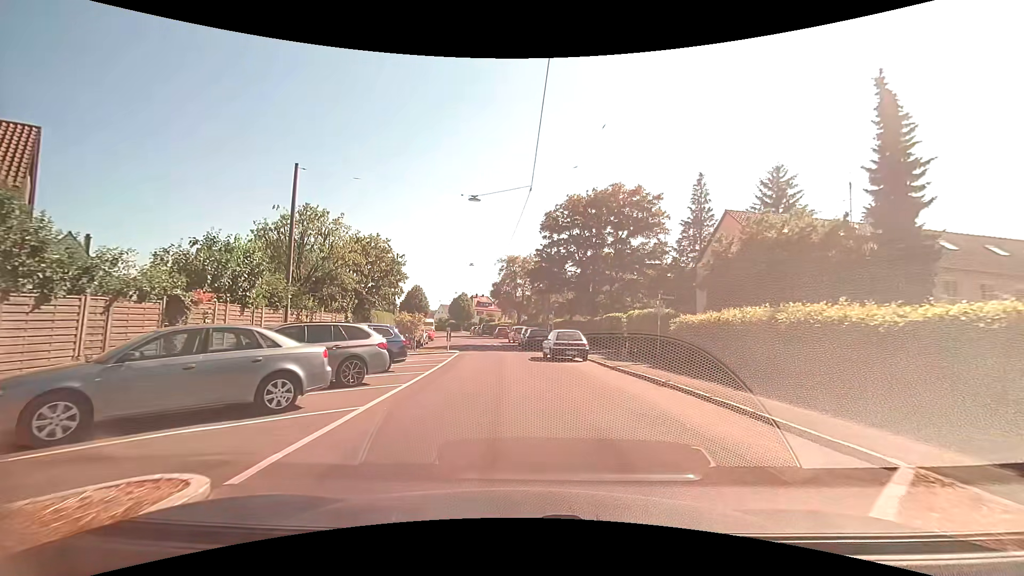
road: residential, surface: asphalt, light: Day
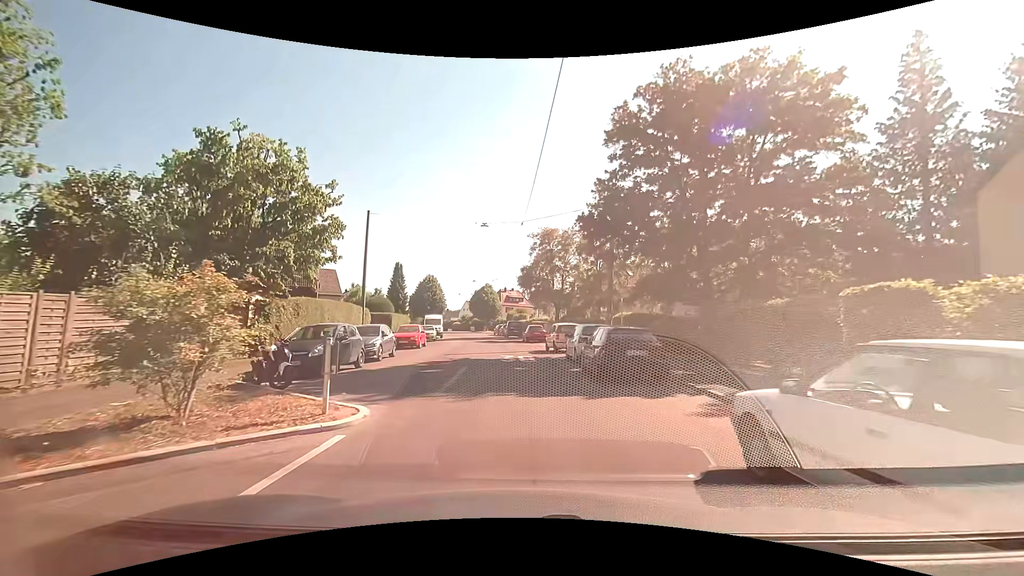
(-0.7, +19.9) m; -4°
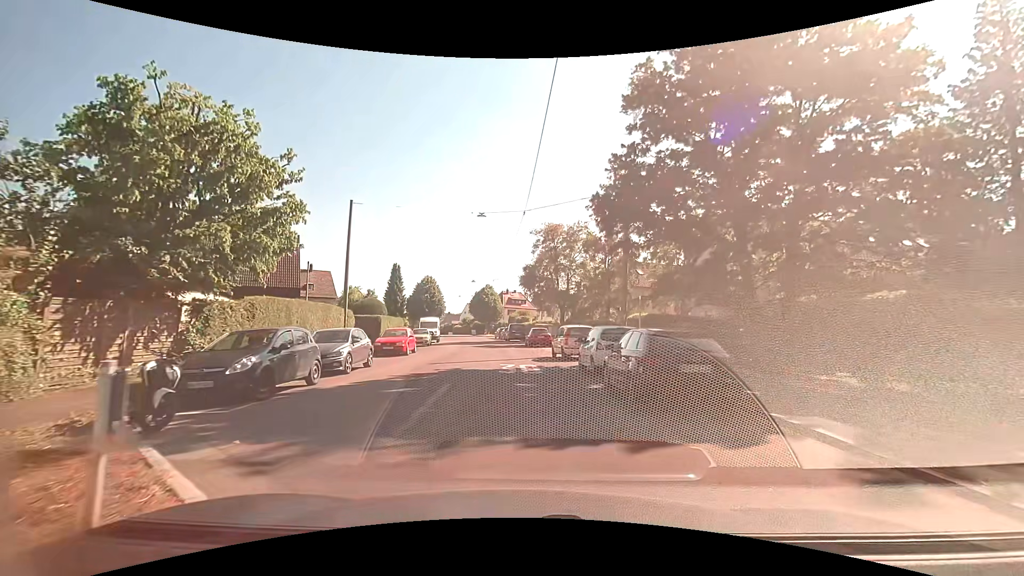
(0.0, +3.9) m; 0°
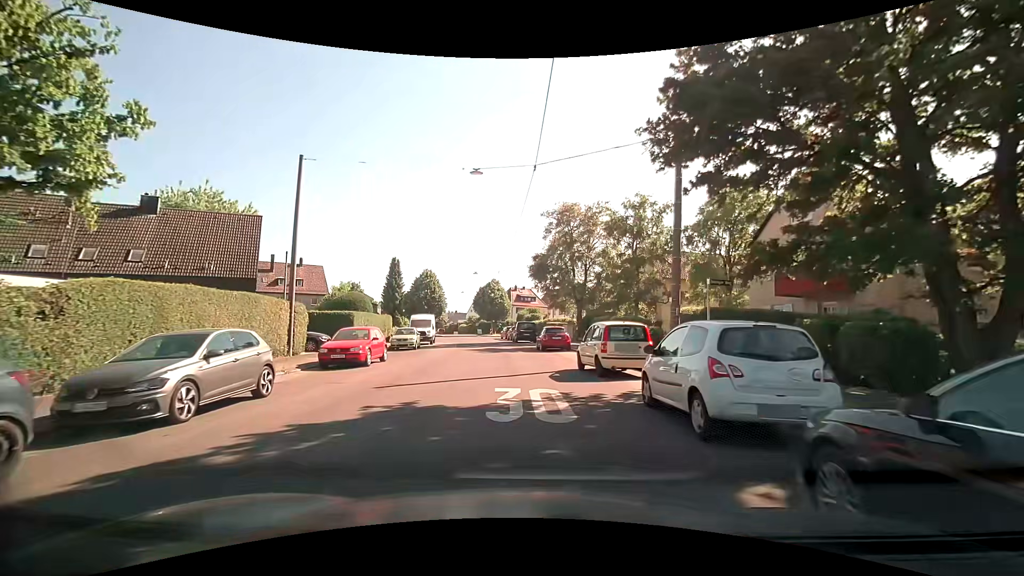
(0.0, +8.0) m; -1°
